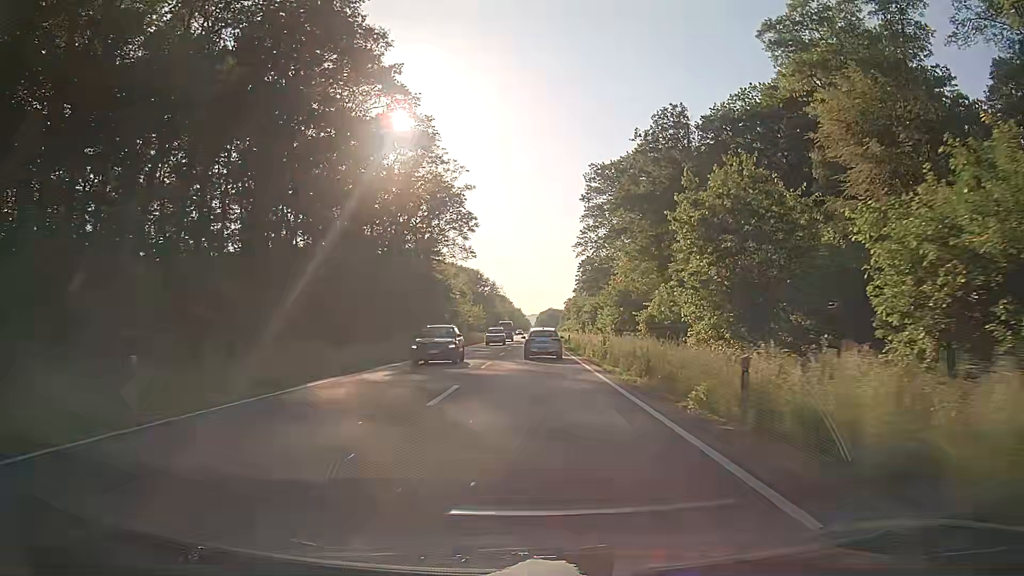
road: primary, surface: asphalt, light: Day
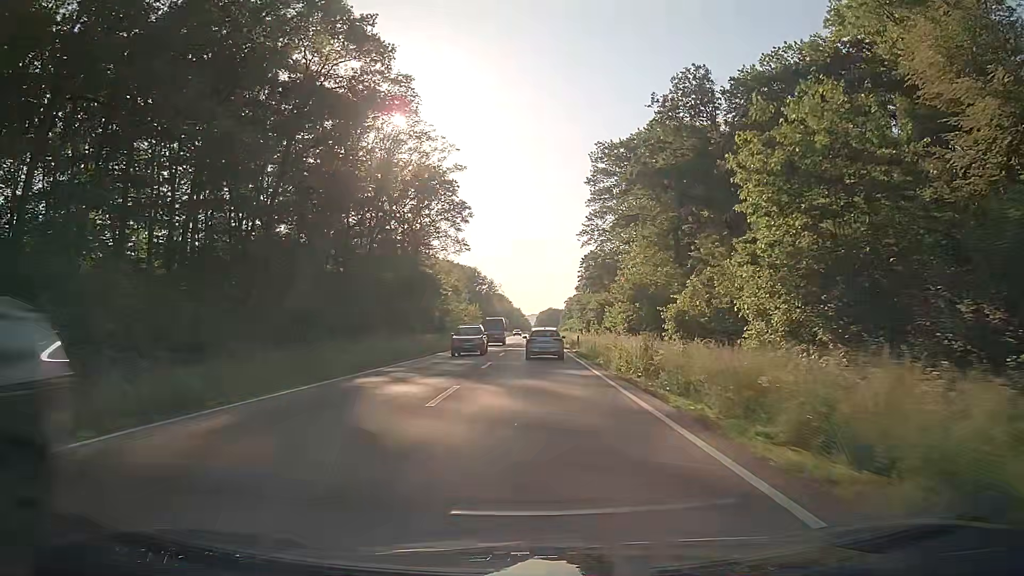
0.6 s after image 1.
(+0.1, +12.2) m; +1°
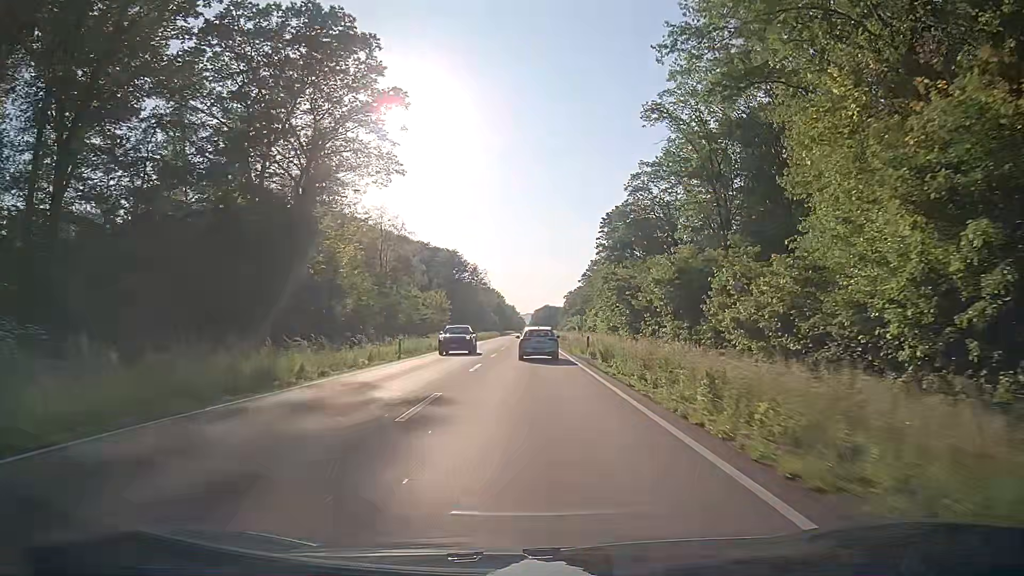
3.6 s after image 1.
(0.0, +62.0) m; 0°
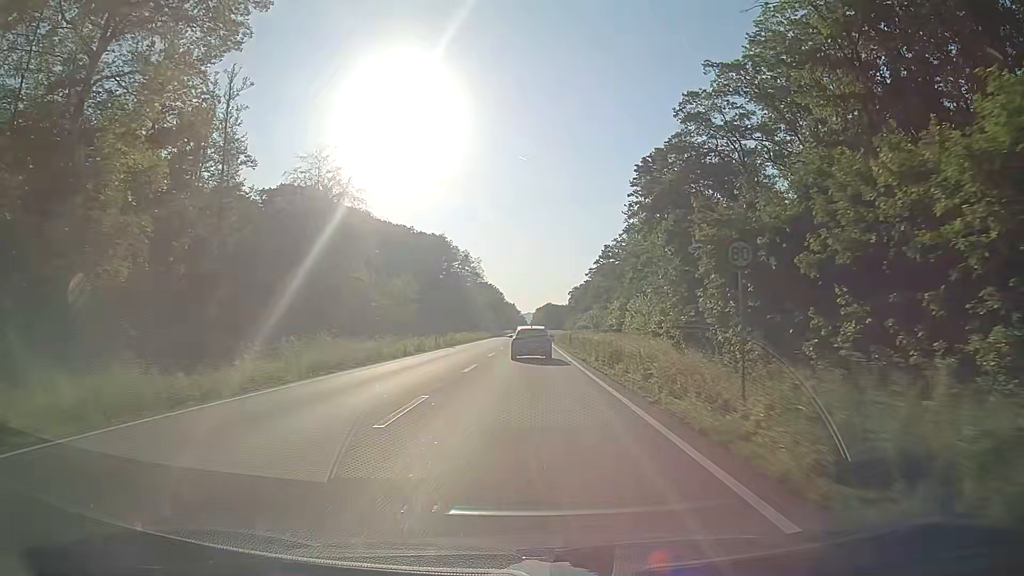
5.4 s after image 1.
(0.0, +36.8) m; 0°
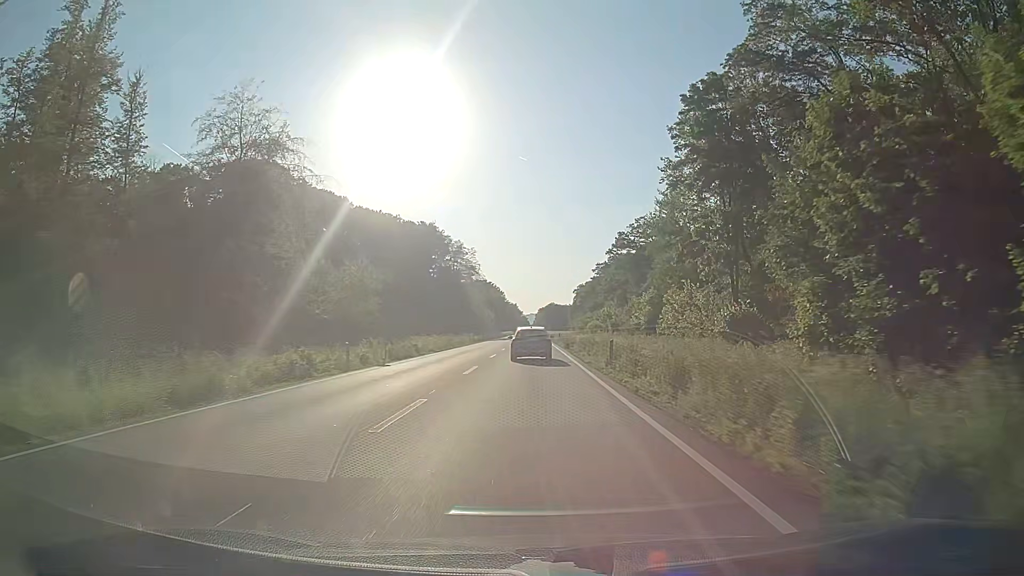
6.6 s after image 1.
(0.0, +24.4) m; 0°
